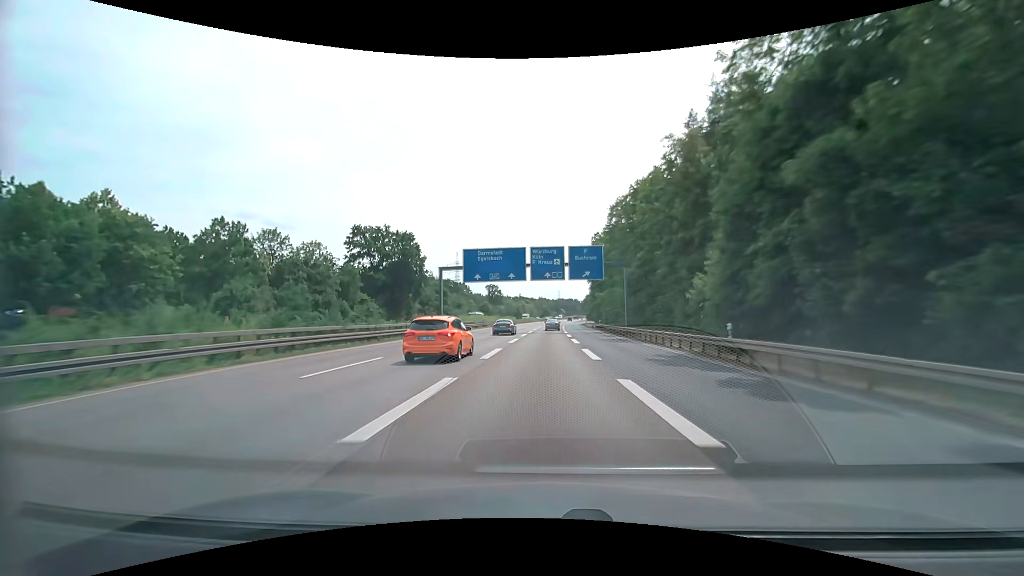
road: motorway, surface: asphalt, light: Day
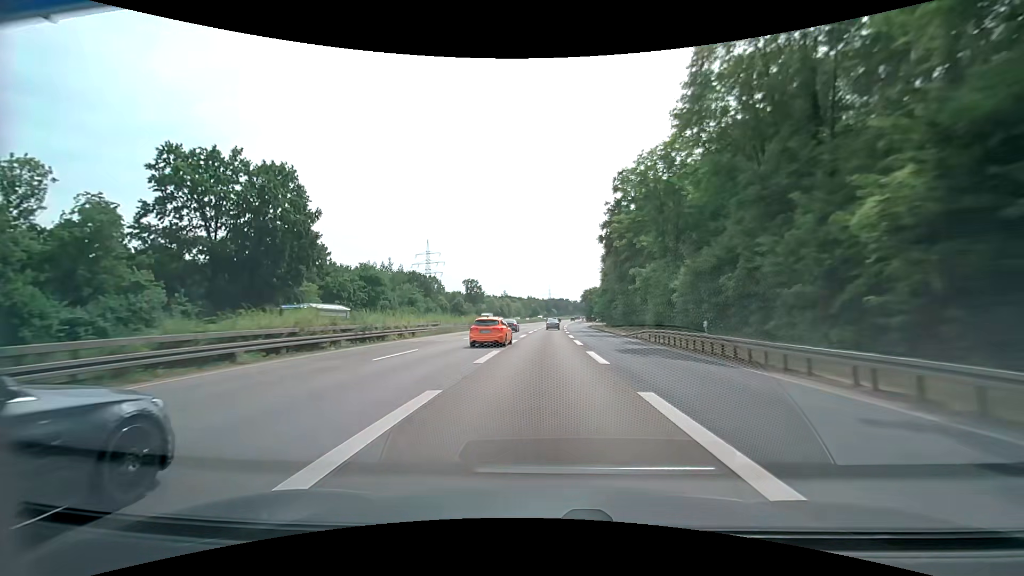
(+0.6, +49.1) m; +1°
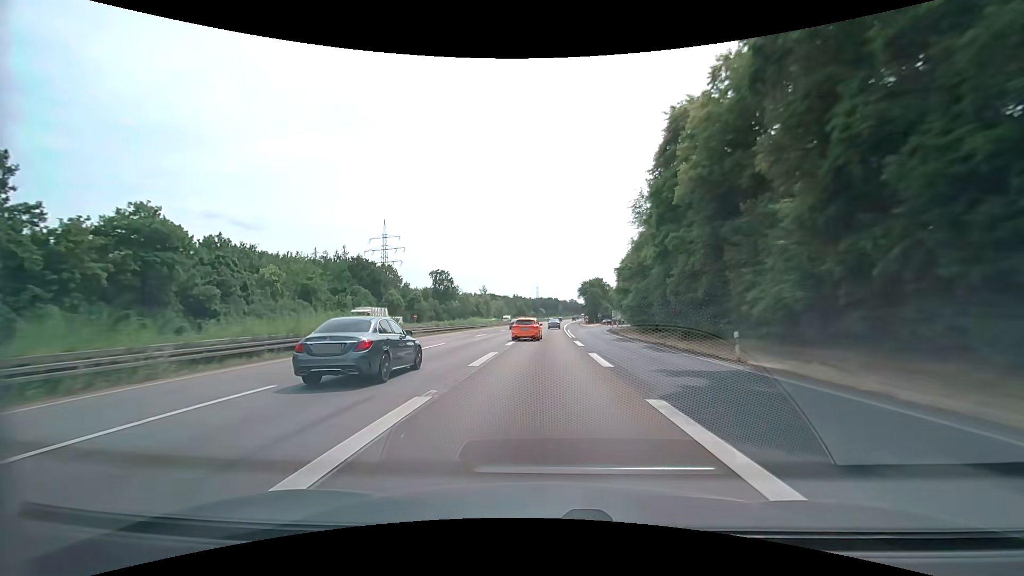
(+0.5, +48.7) m; +1°
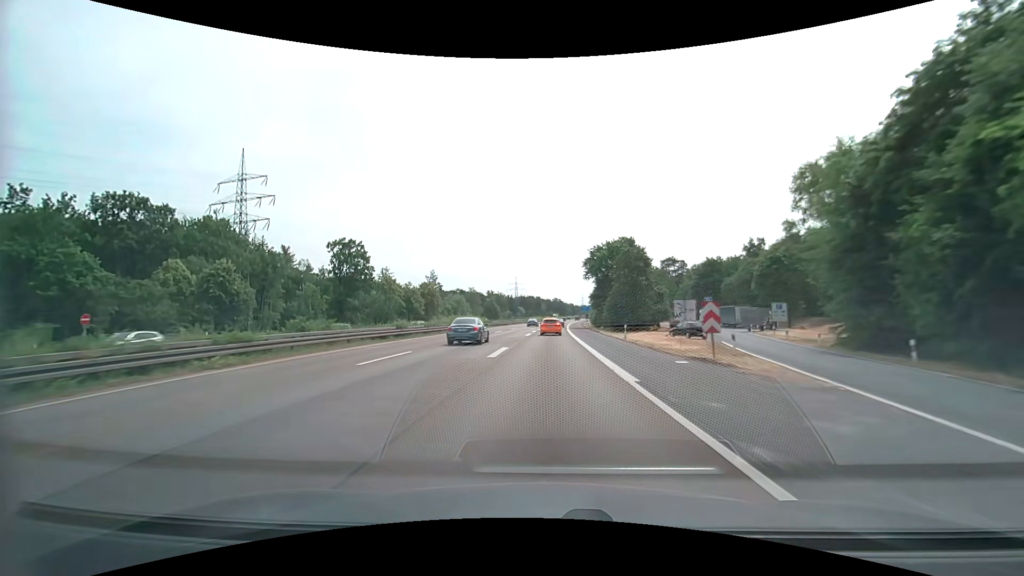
(+1.5, +80.0) m; +2°
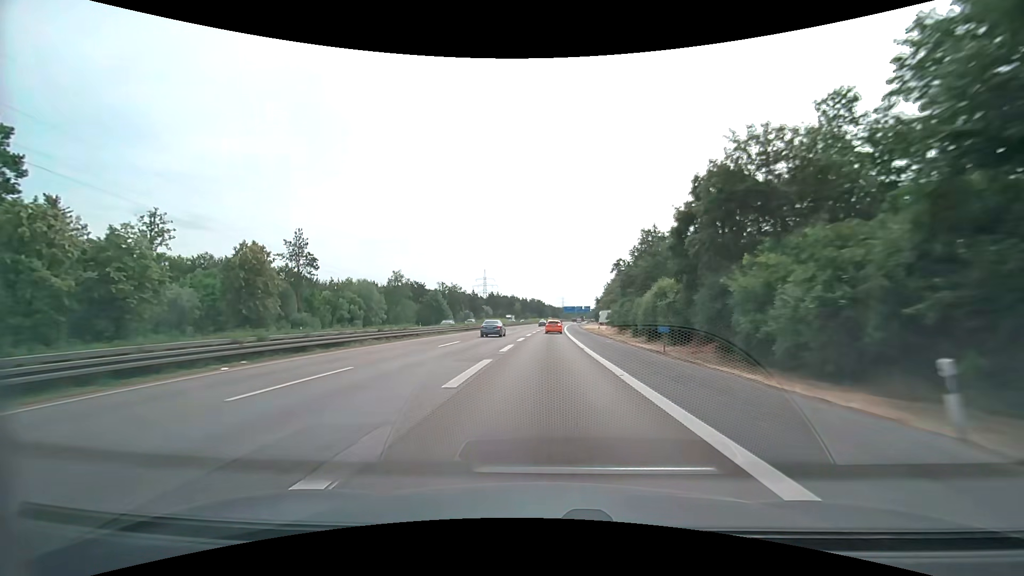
(+1.7, +78.8) m; +3°
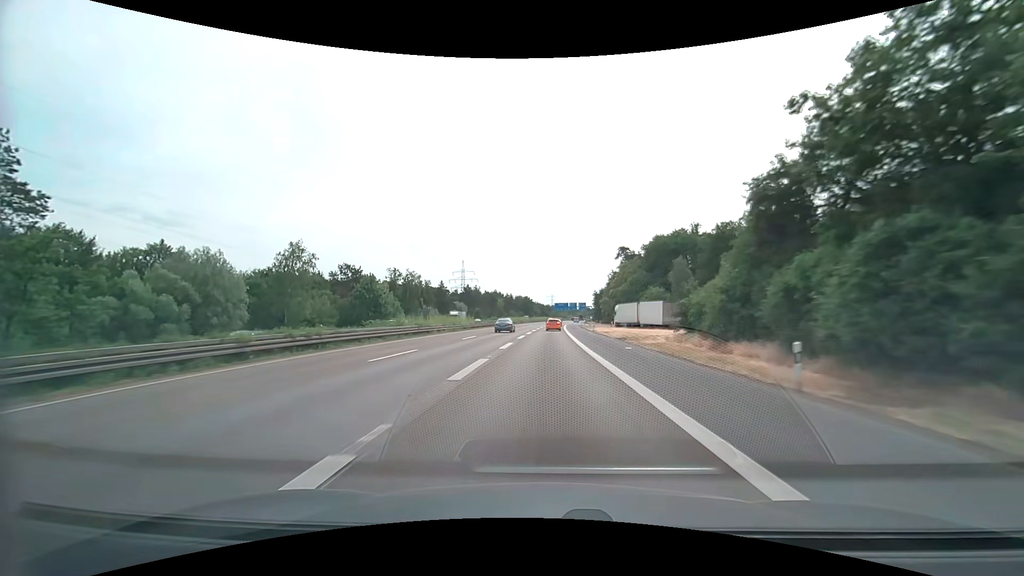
(+0.6, +46.7) m; +1°
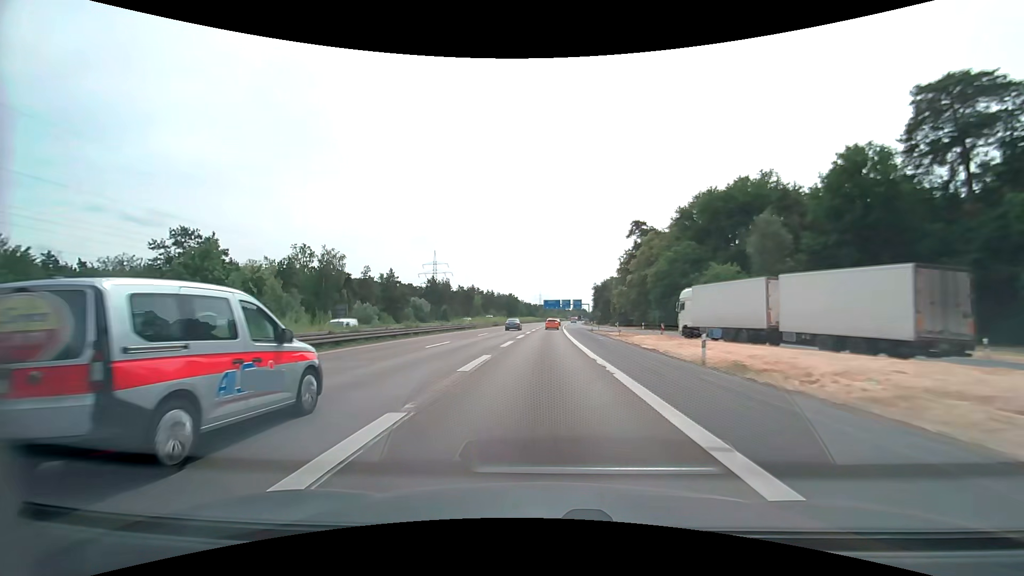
(+0.5, +46.1) m; +1°
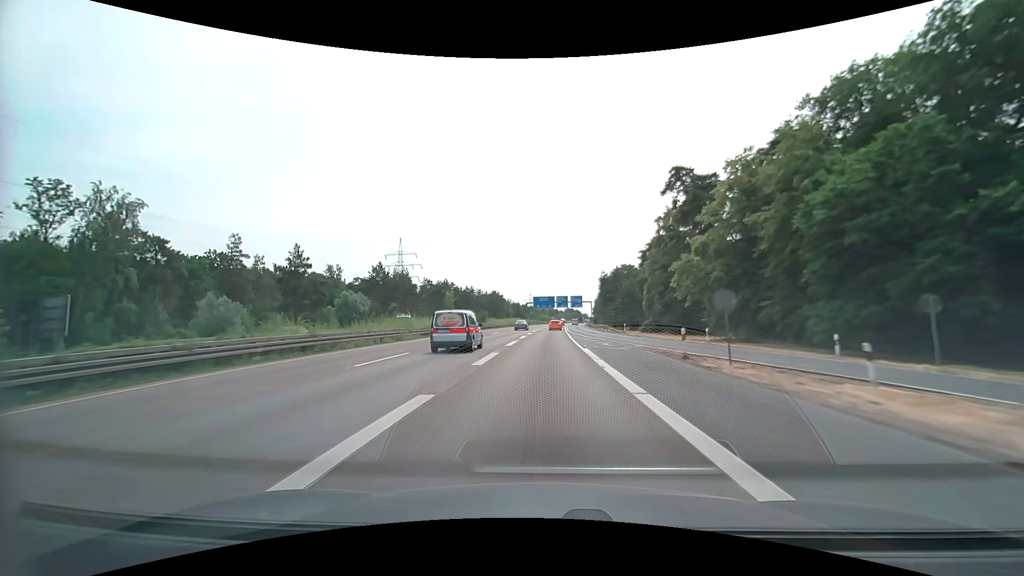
(+0.5, +45.6) m; +1°
(0, +10) (0, +20) (0, +30) (0, +40) (+1, +50) (+1, +60) (+1, +70) (+2, +80) (+2, +90) (+3, +100) m
